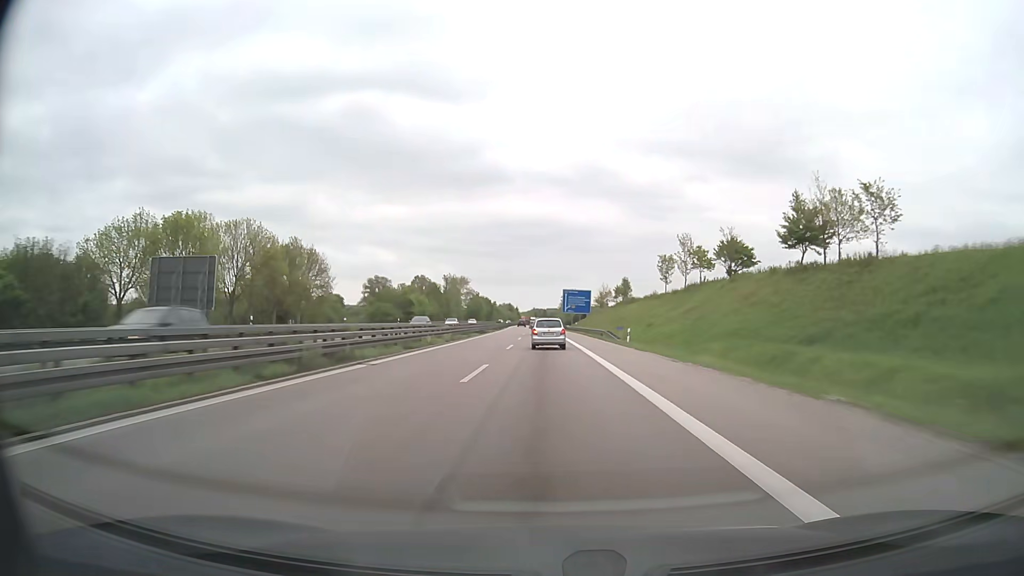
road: motorway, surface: asphalt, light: Day
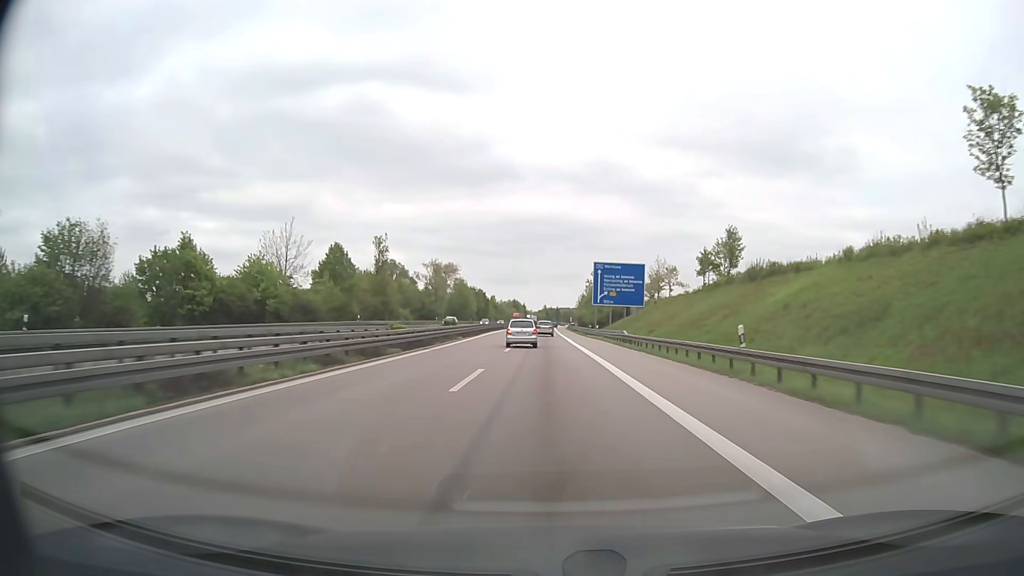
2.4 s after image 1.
(-0.4, +74.1) m; -1°
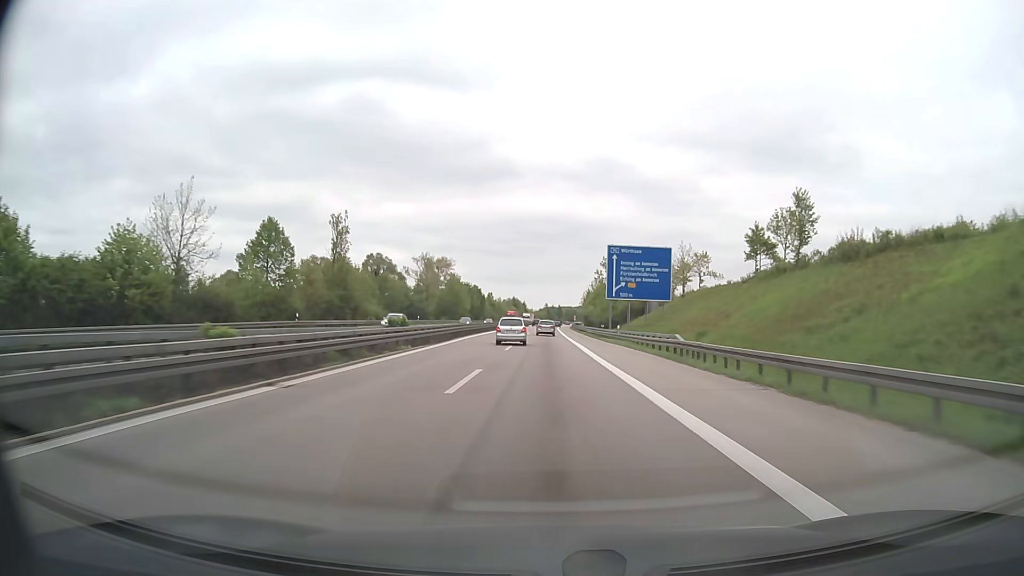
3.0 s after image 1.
(0.0, +18.5) m; 0°
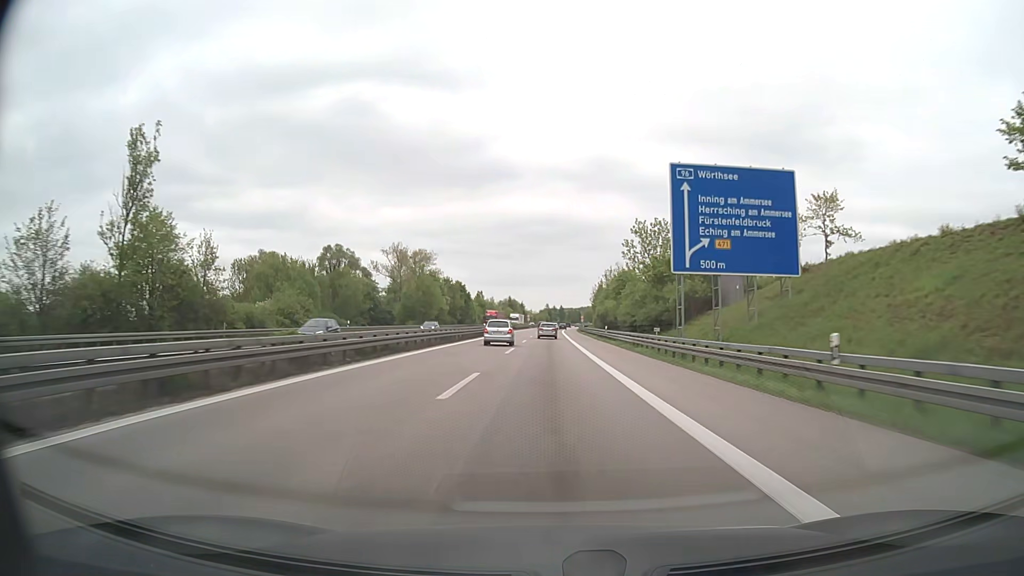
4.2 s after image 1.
(-0.1, +37.2) m; 0°
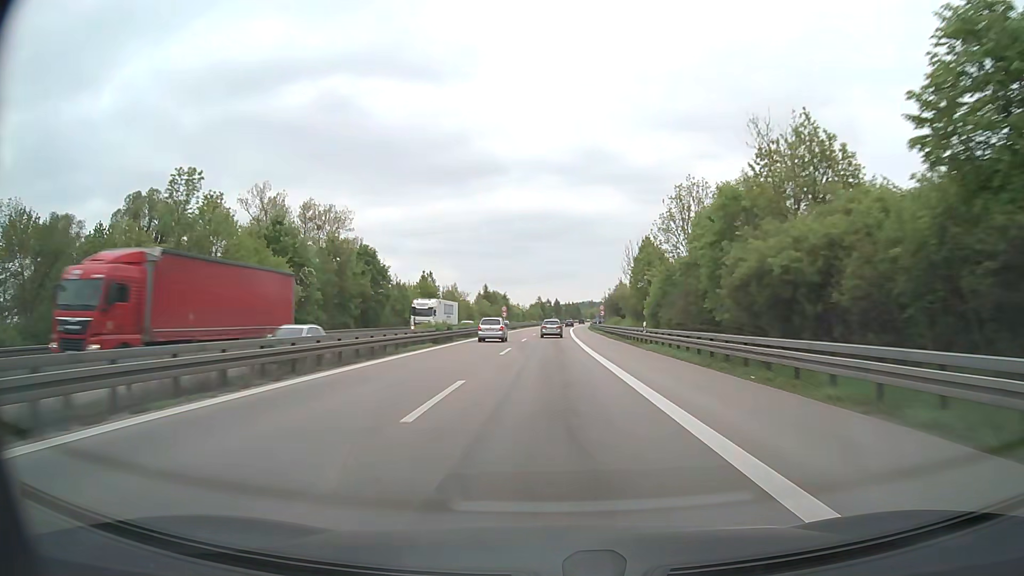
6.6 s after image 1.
(+0.2, +74.9) m; +1°
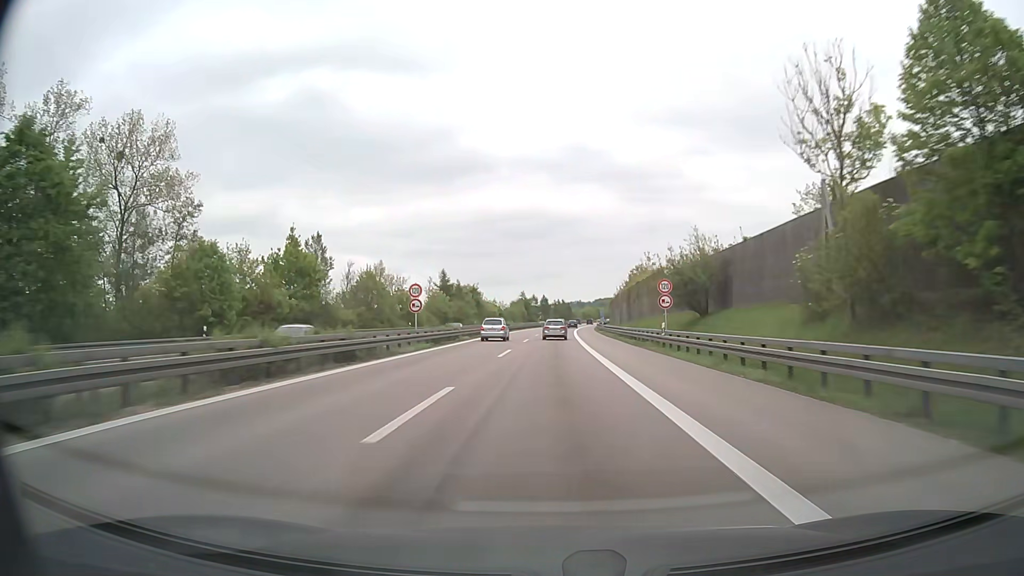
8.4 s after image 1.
(+0.3, +55.7) m; +1°
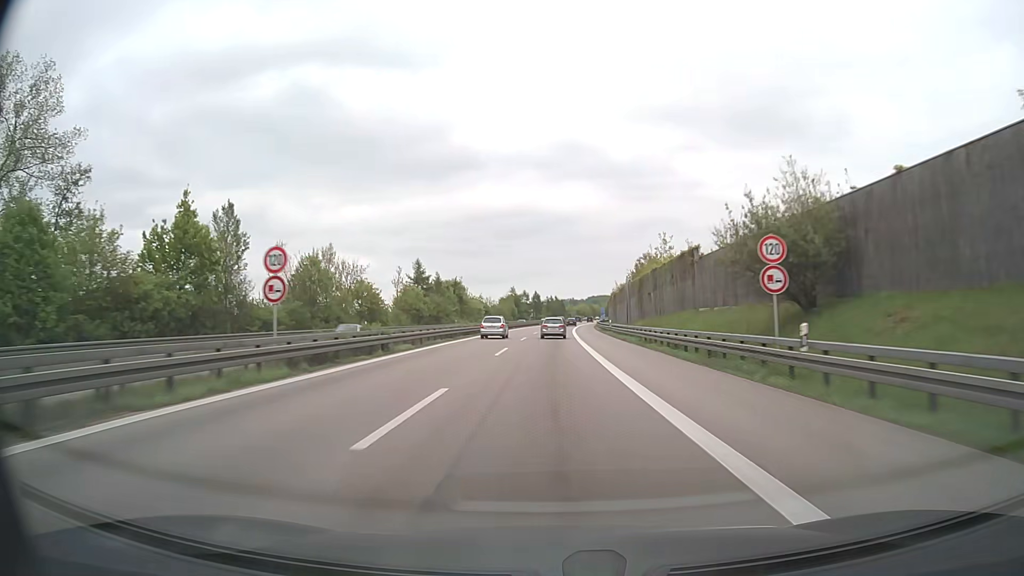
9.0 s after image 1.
(+0.1, +18.4) m; +1°
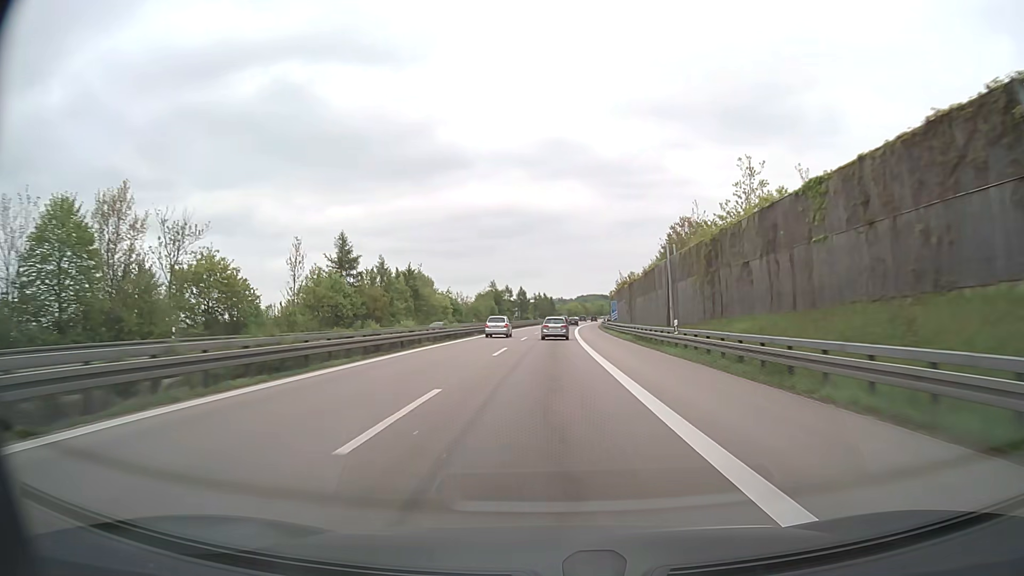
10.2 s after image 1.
(+0.2, +36.3) m; +1°
(0, +10) (0, +20) (0, +30) (0, +40) (+1, +50) (+1, +60) (+1, +70) (+2, +80) (+2, +90) (+3, +100) m
